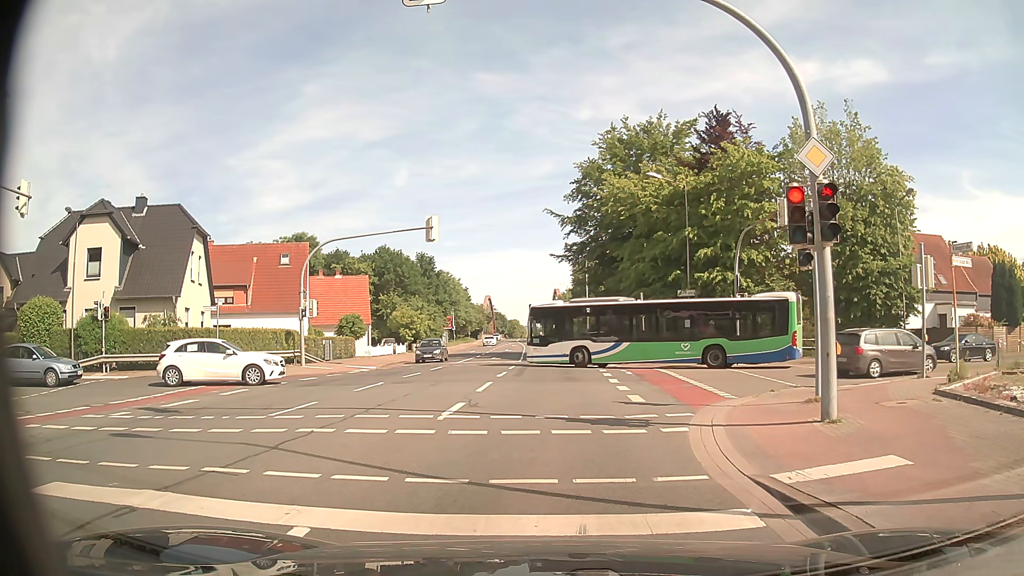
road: secondary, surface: asphalt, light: Day
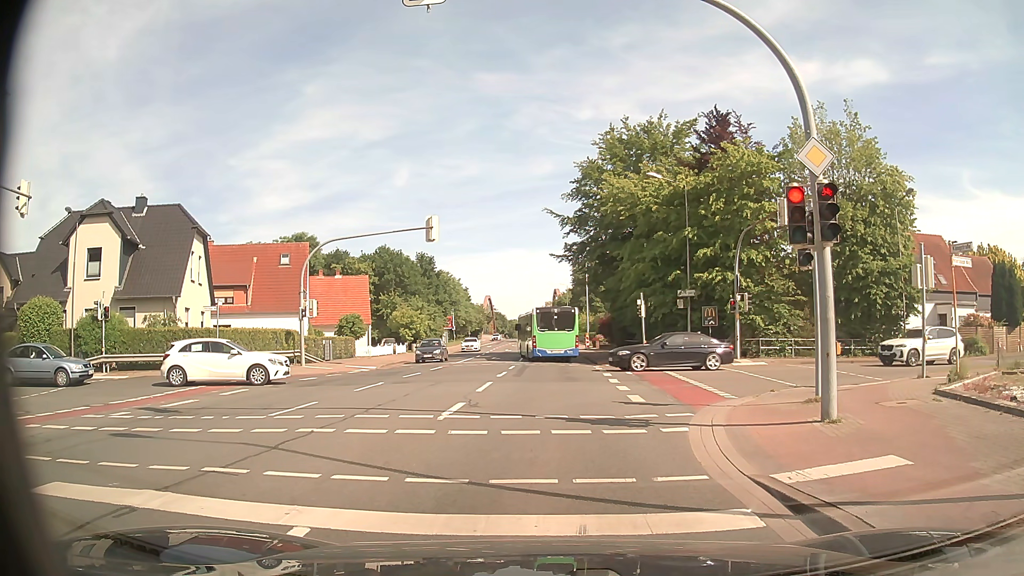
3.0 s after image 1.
(0.0, 0.0) m; 0°
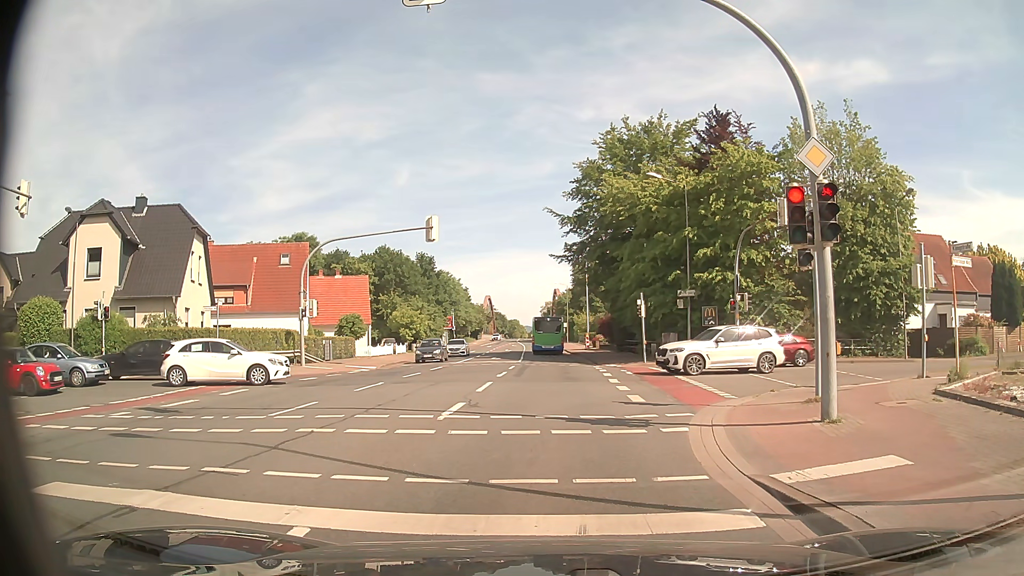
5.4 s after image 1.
(0.0, 0.0) m; 0°
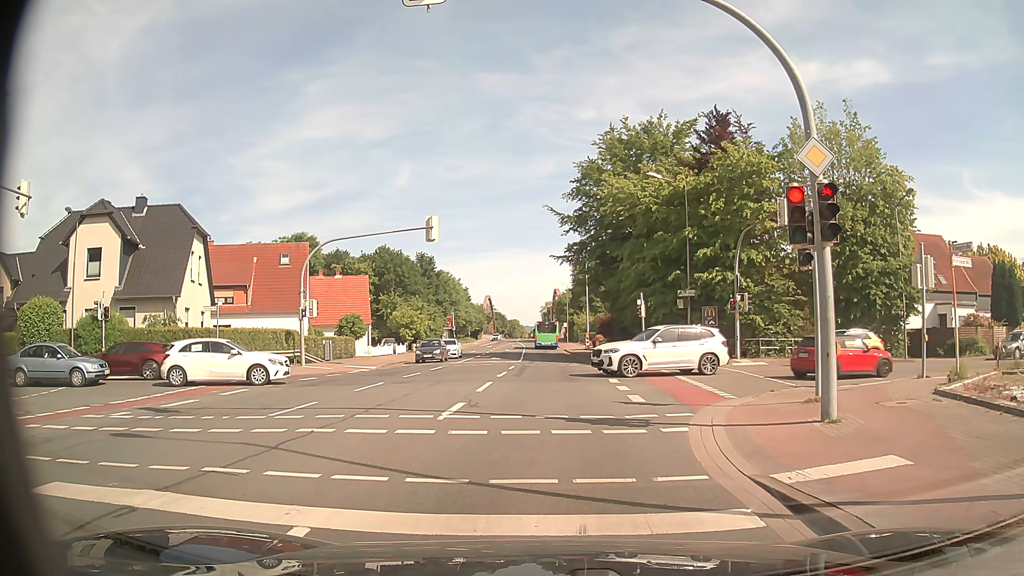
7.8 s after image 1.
(0.0, 0.0) m; 0°
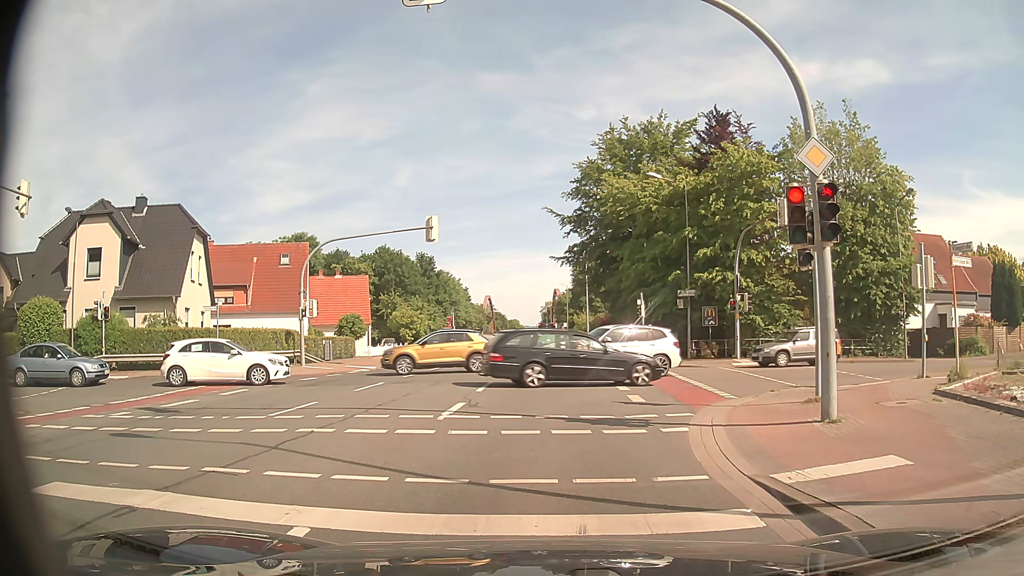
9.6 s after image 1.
(0.0, 0.0) m; 0°
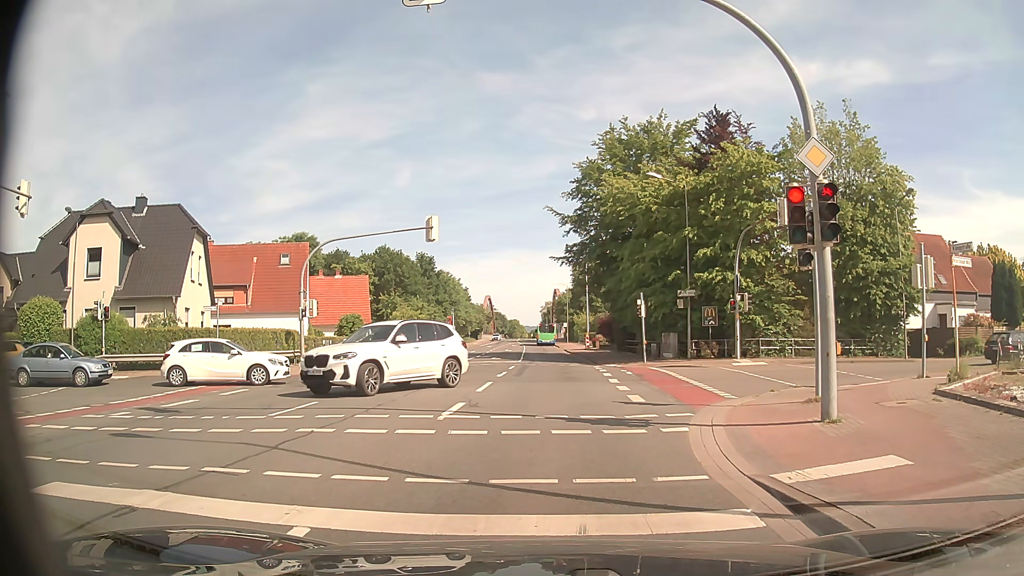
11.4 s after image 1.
(0.0, 0.0) m; 0°
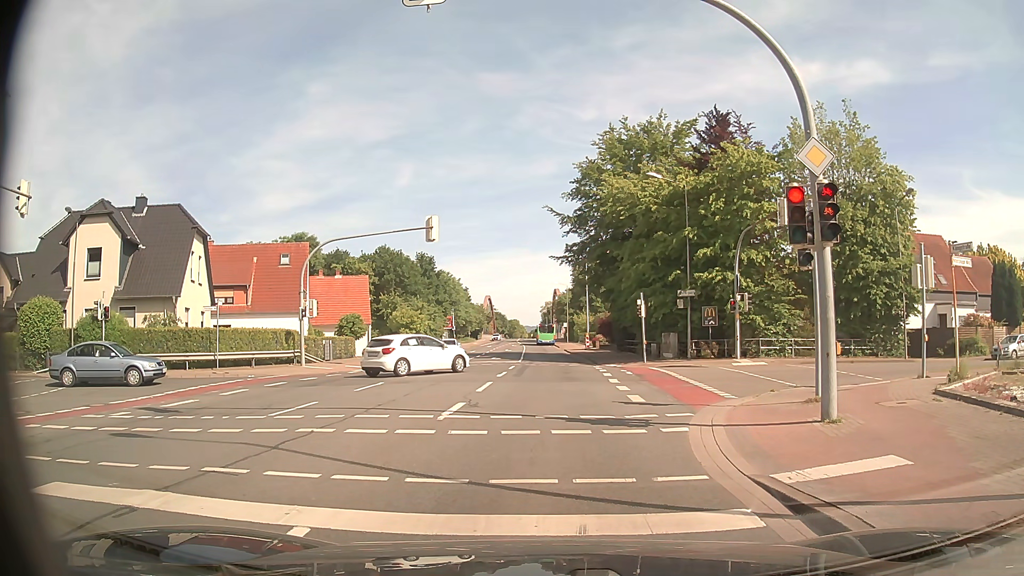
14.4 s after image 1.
(0.0, 0.0) m; 0°
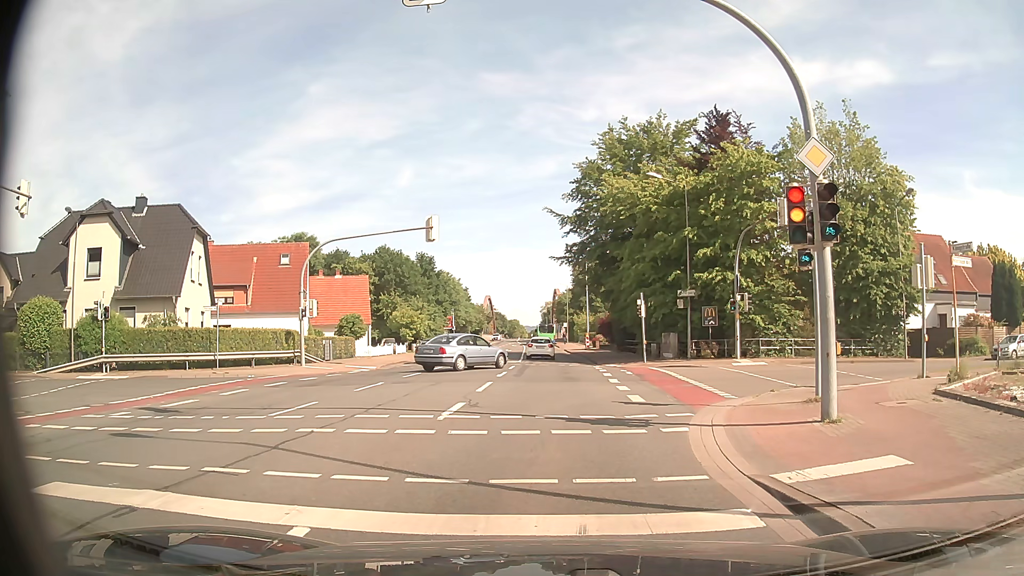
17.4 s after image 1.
(0.0, 0.0) m; 0°
(0, +10) (-1, +20) (-1, +30) (-2, +40) (-2, +50) (-3, +60) (-3, +70) (-4, +80) (-5, +90) (-6, +100) m
